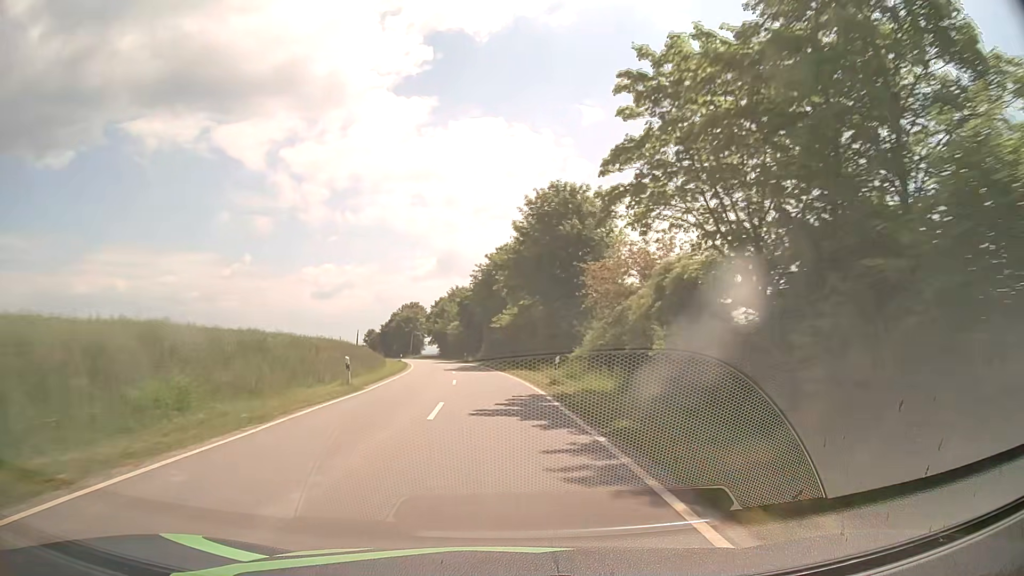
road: tertiary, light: Day
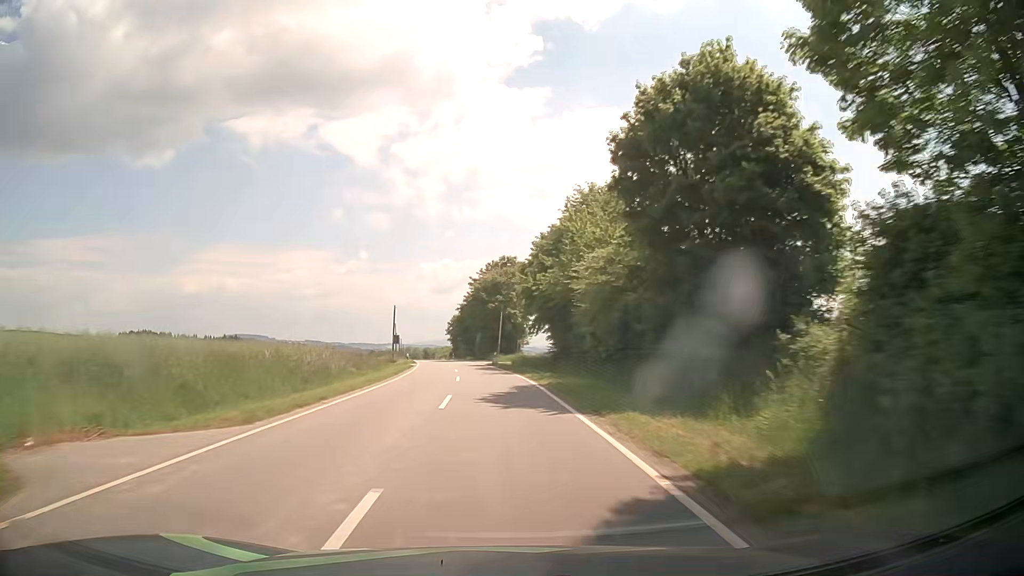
(-6.7, +70.9) m; -10°
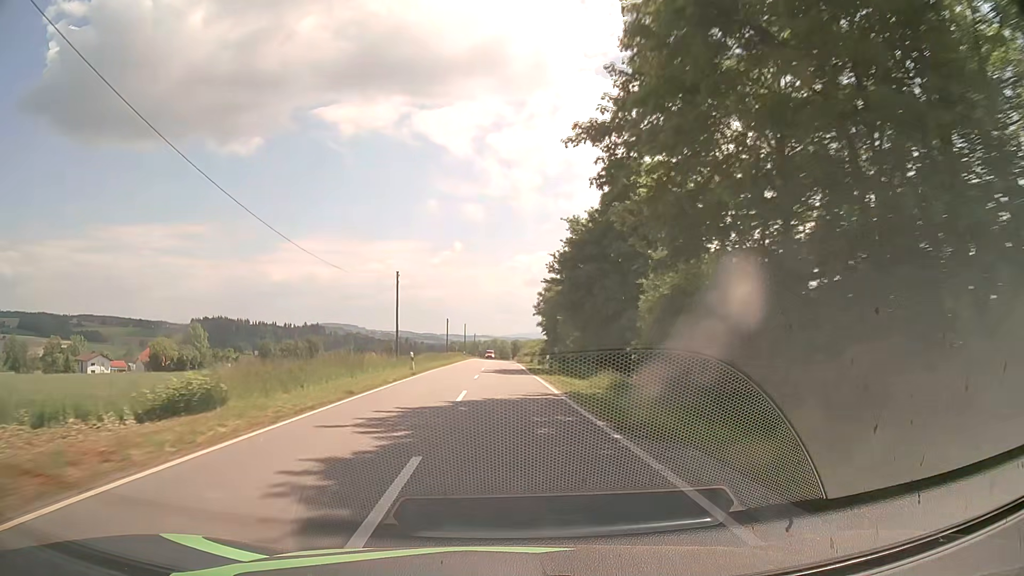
(-5.7, +71.3) m; -8°
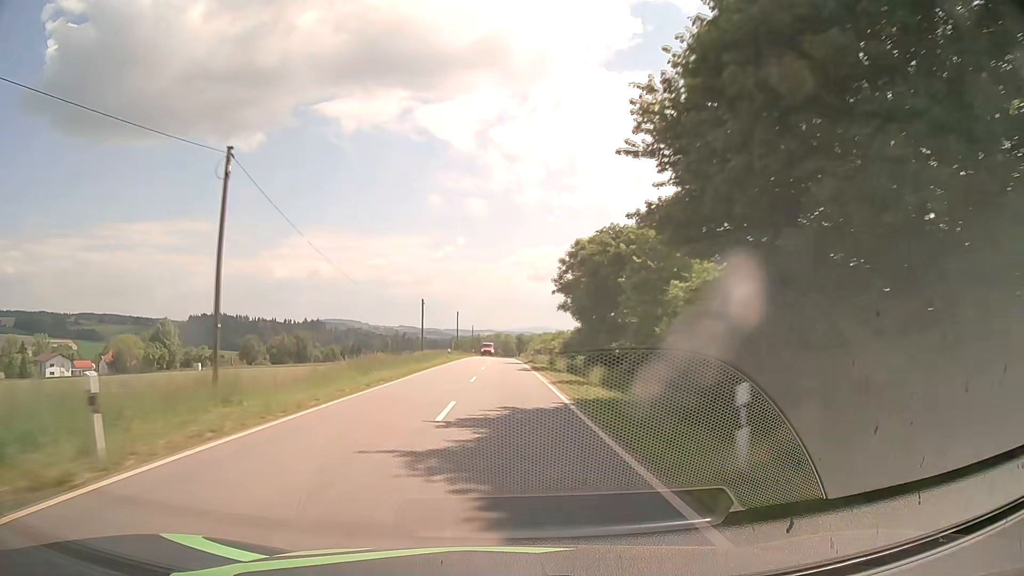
(-0.1, +28.7) m; 0°
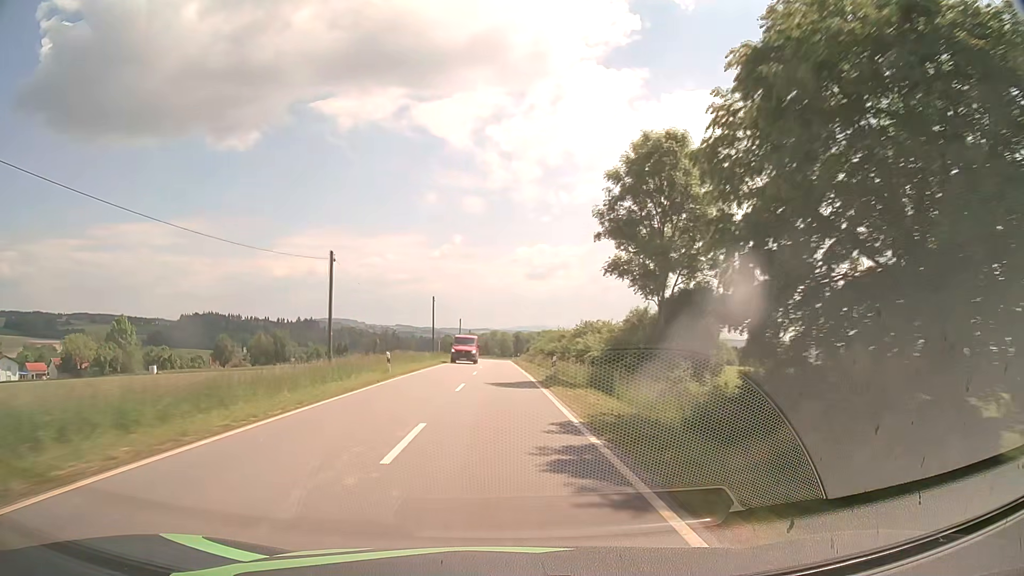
(+0.1, +28.7) m; +1°
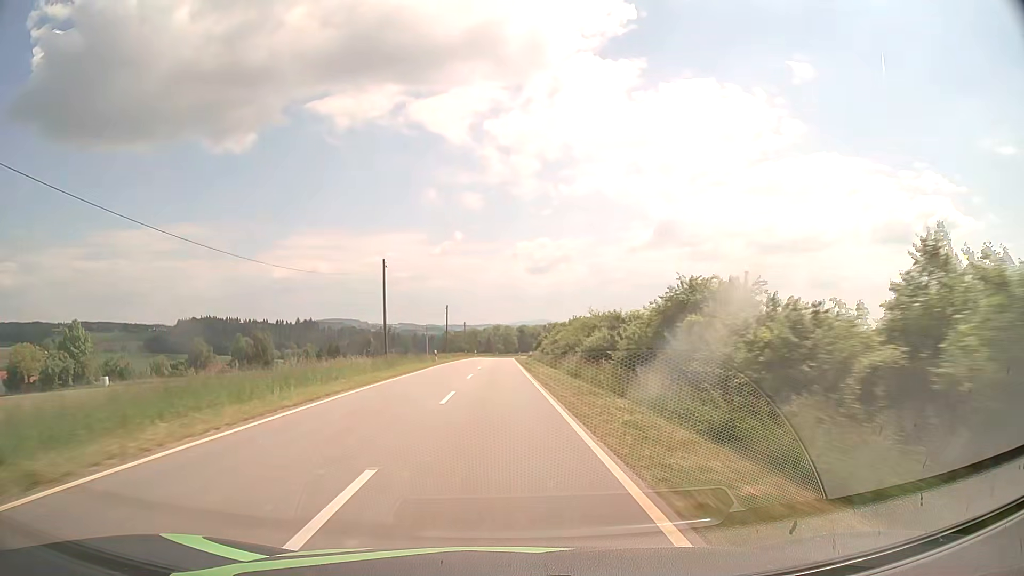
(-0.3, +28.6) m; -1°
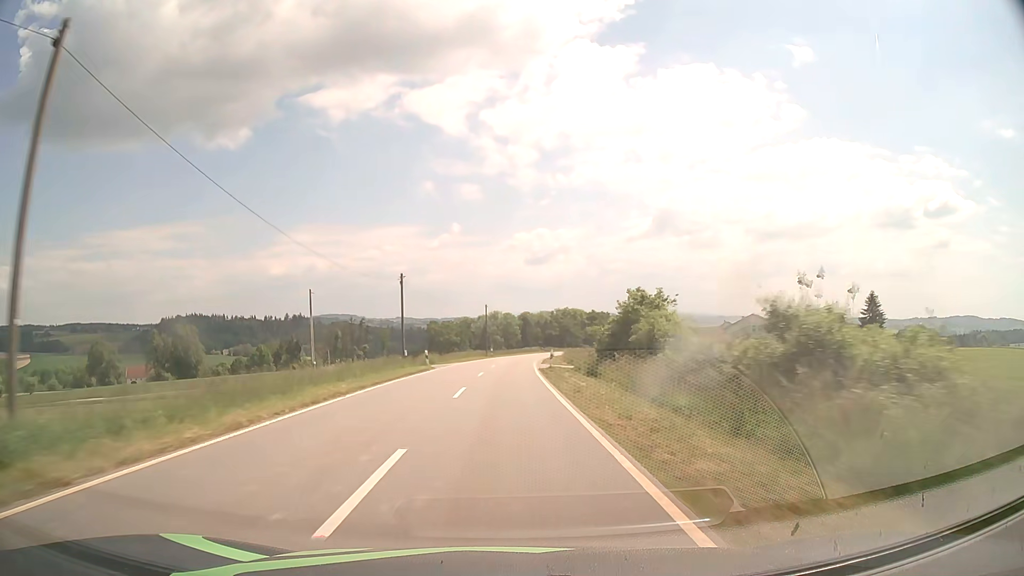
(-0.6, +71.6) m; 0°
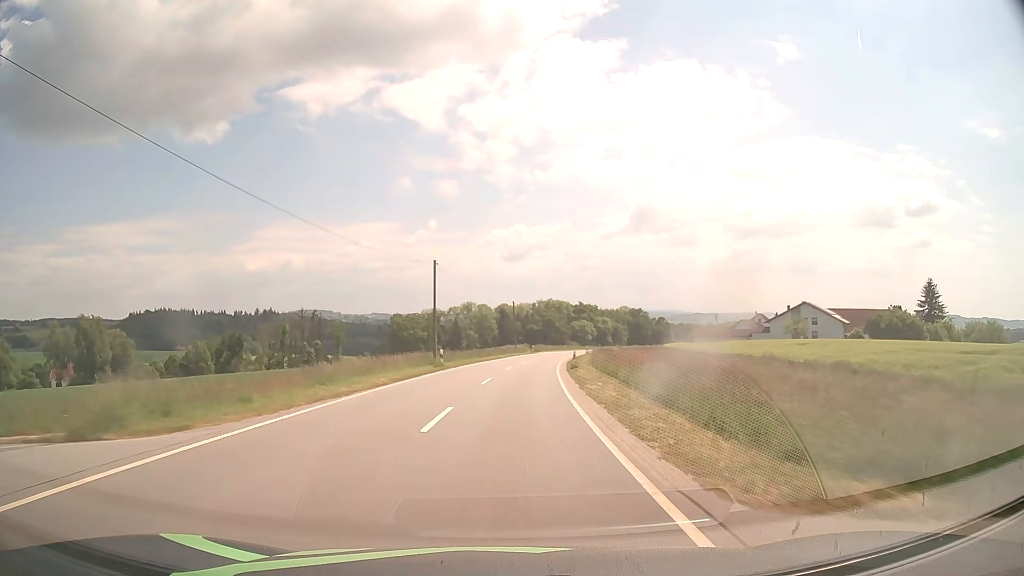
(+0.4, +43.0) m; +2°
(0, +10) (0, +20) (+1, +30) (+2, +40) (+3, +50) (+4, +60) (+6, +70) (+7, +80) (+9, +89) (+12, +99) m
